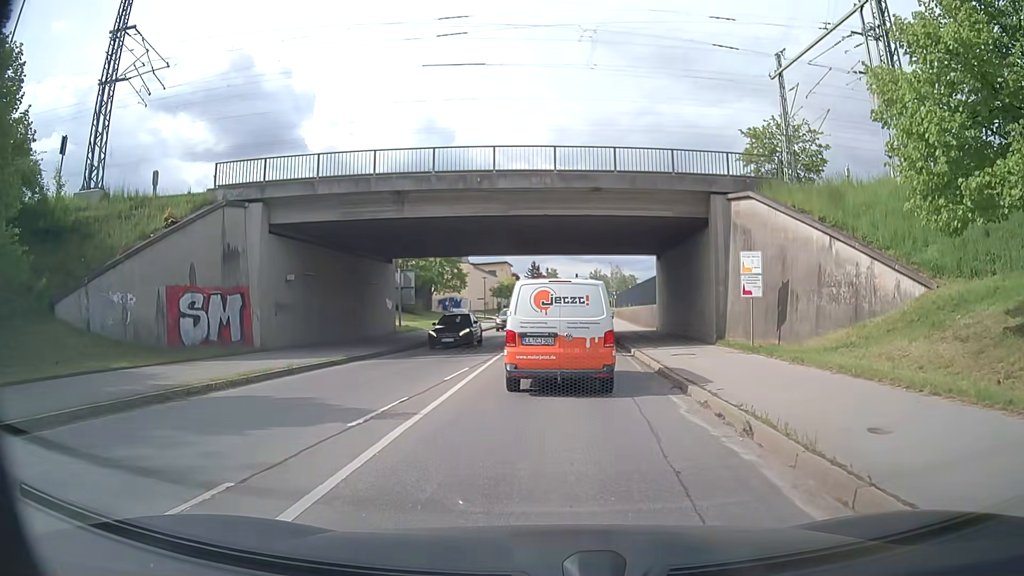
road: secondary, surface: asphalt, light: Day
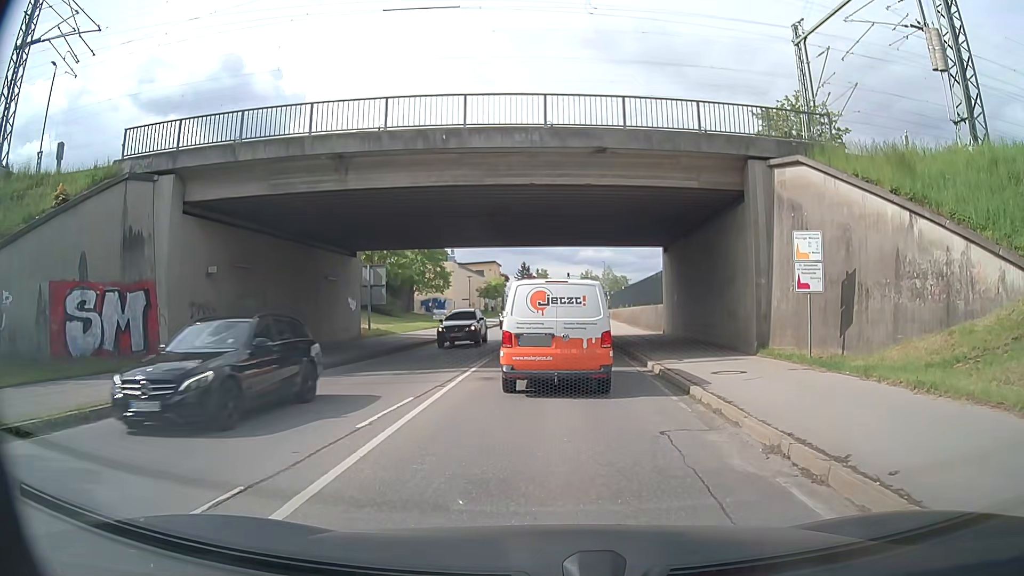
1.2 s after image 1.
(0.0, +5.9) m; +1°
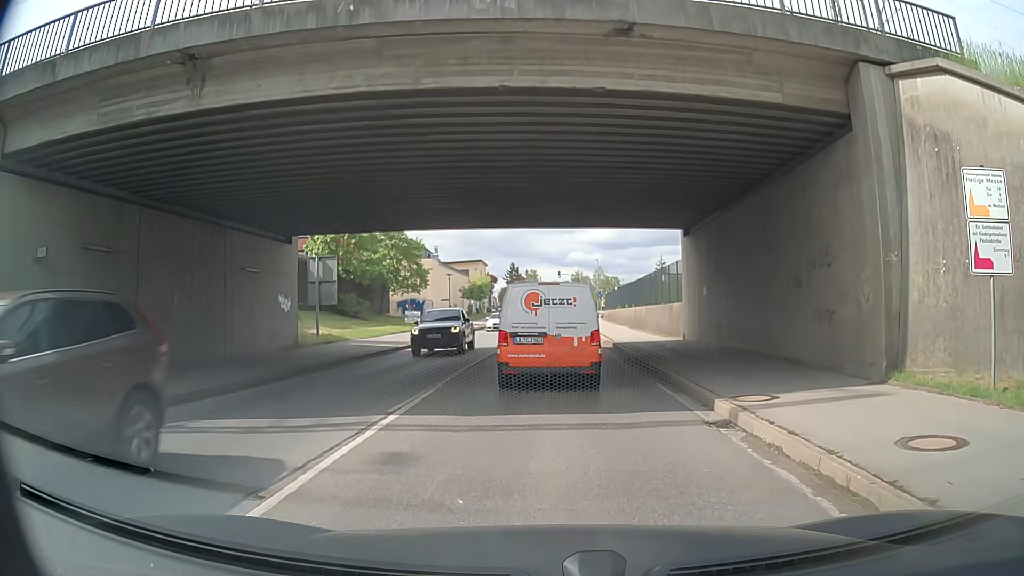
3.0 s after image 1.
(0.0, +8.0) m; +1°
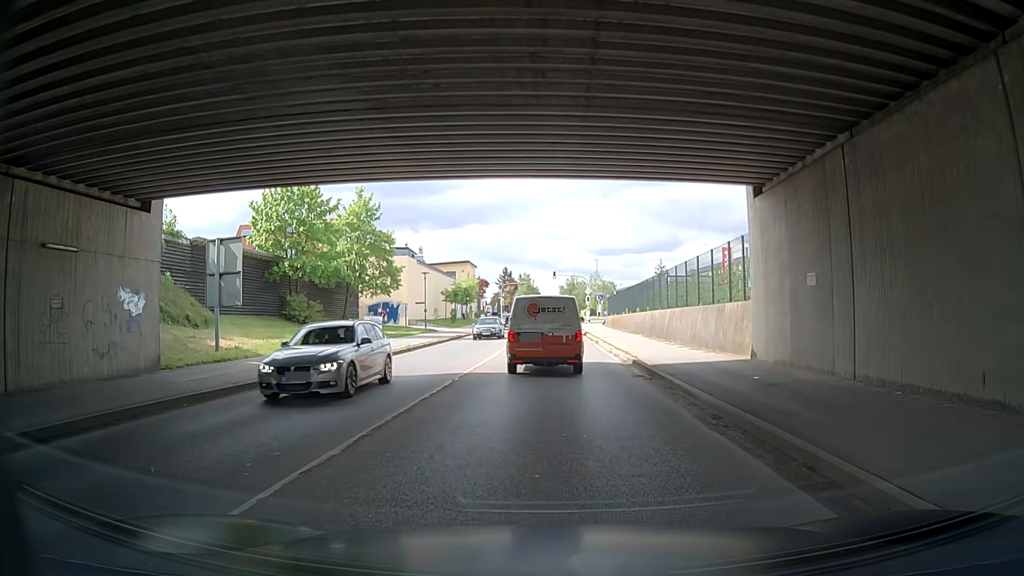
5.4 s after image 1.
(+0.1, +10.9) m; 0°
